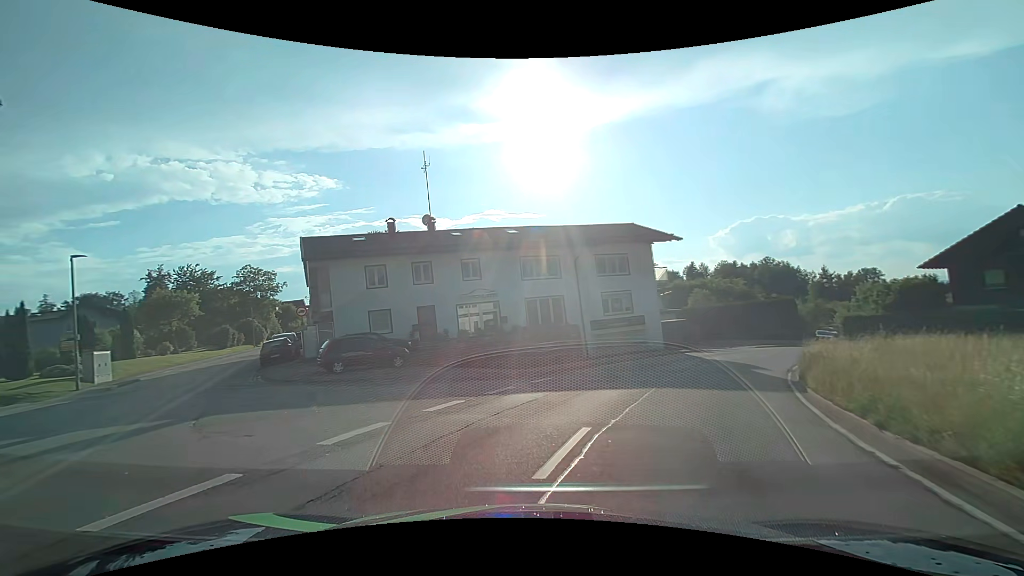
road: tertiary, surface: asphalt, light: Day
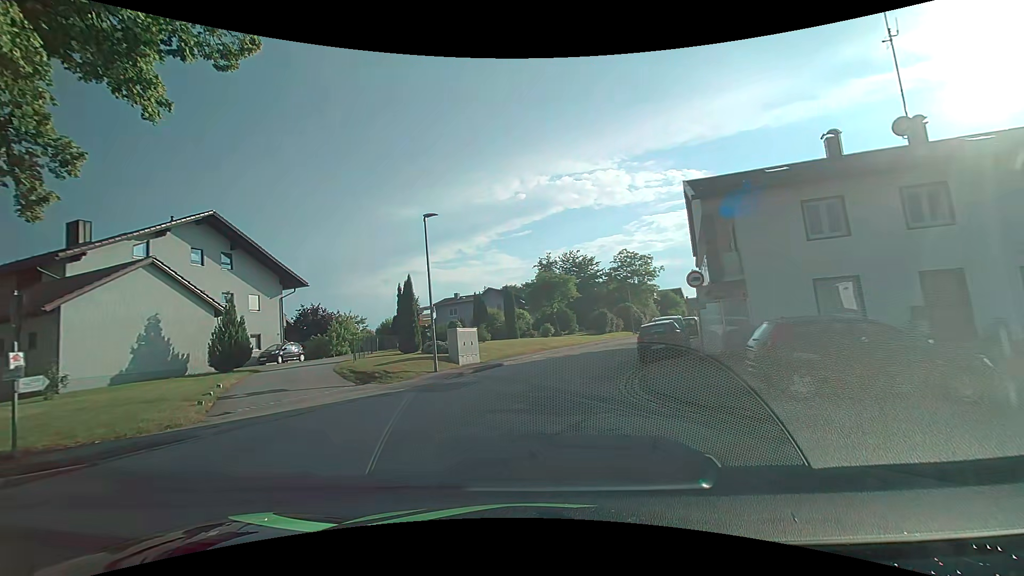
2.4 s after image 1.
(-4.5, +10.9) m; -42°
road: residential
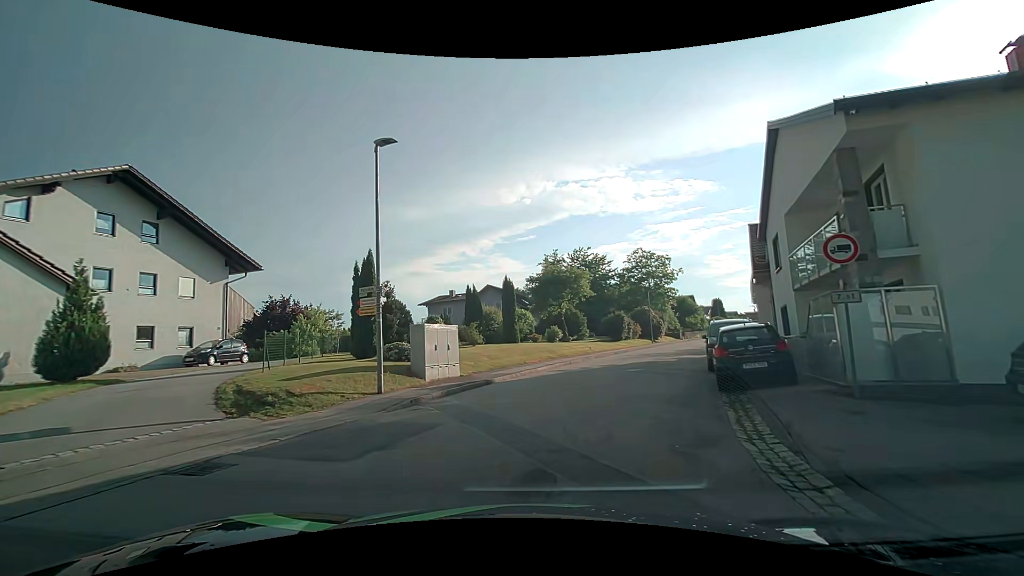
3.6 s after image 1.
(-0.2, +7.7) m; 0°
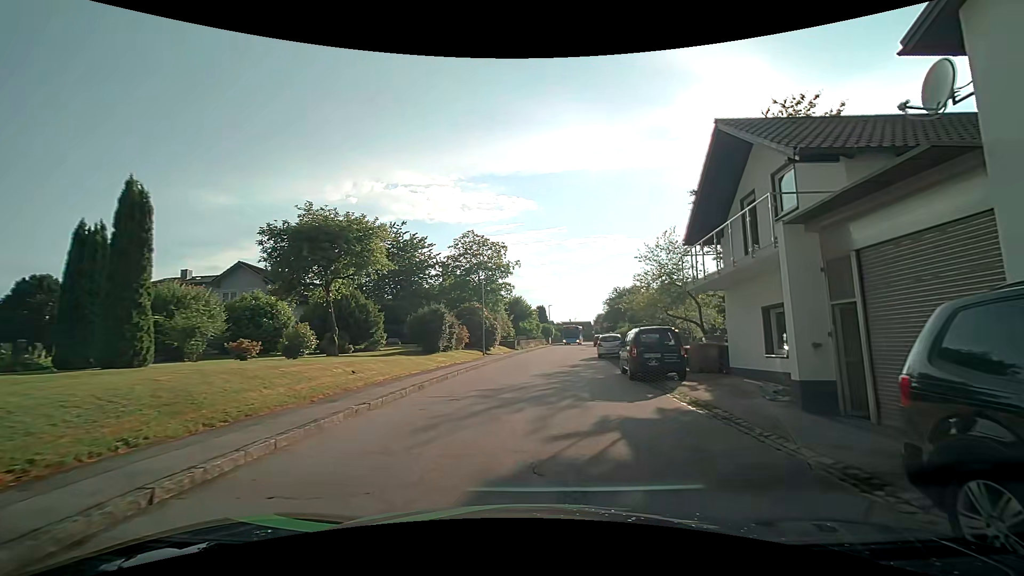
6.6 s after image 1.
(+2.4, +17.7) m; +20°
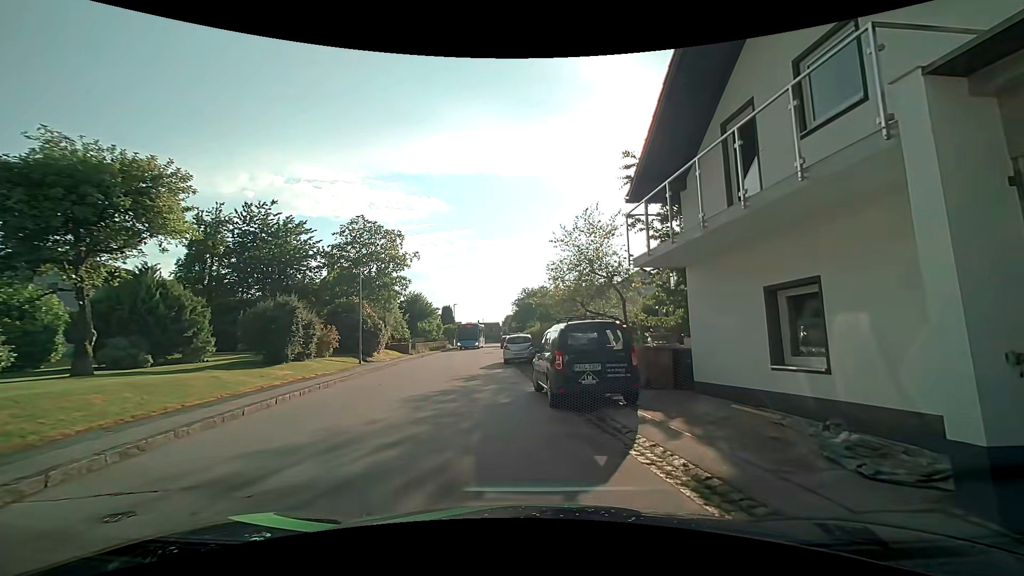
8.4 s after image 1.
(+0.6, +5.9) m; +10°
